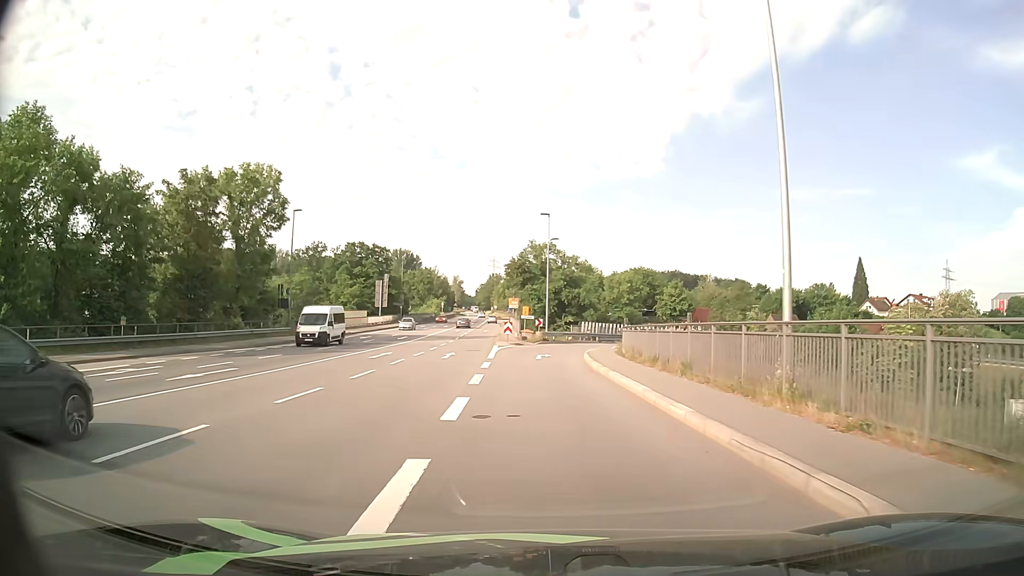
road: primary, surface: asphalt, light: Day
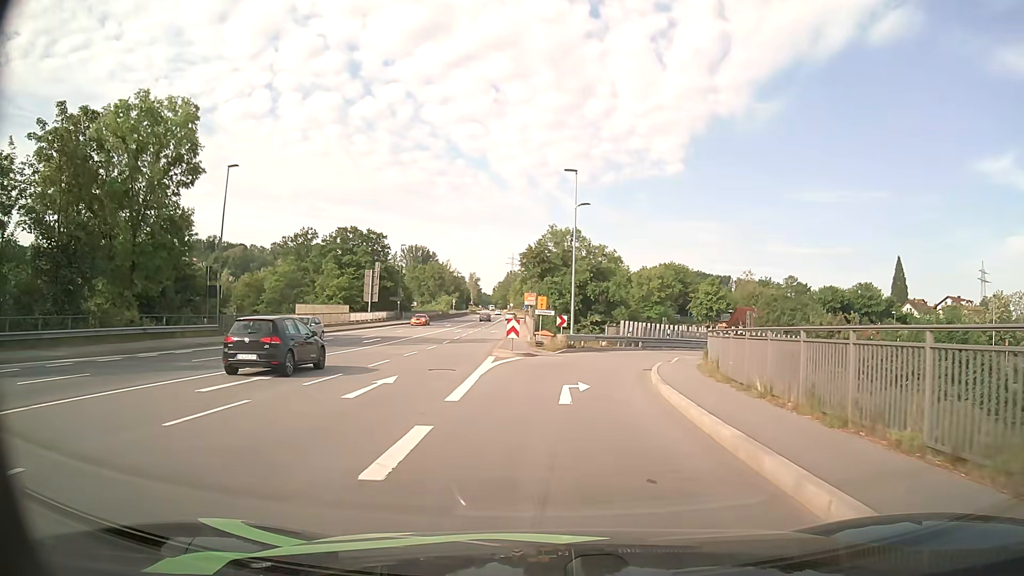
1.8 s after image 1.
(-0.3, +16.0) m; -2°
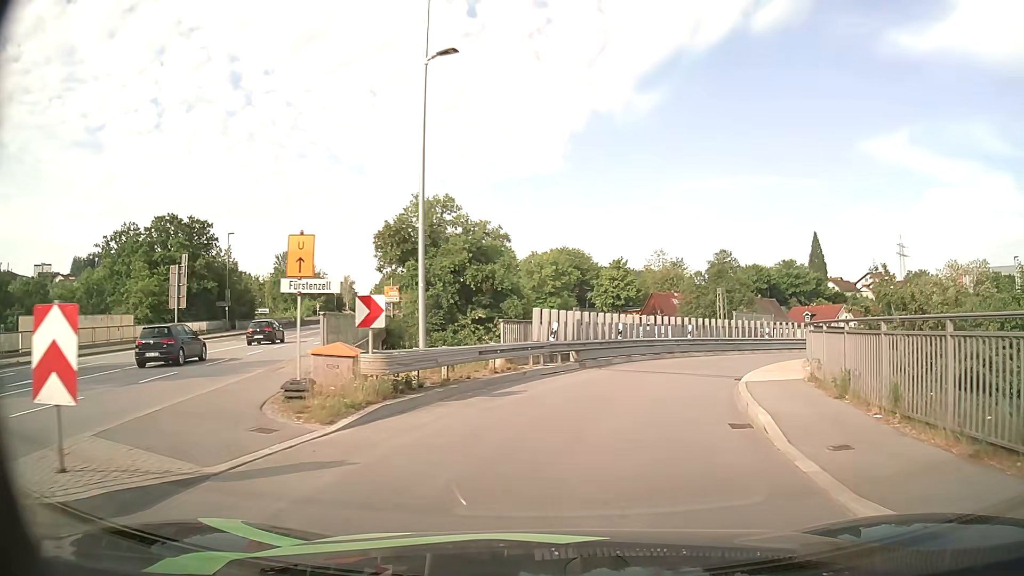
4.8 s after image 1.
(+1.3, +22.4) m; +10°
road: primary_link
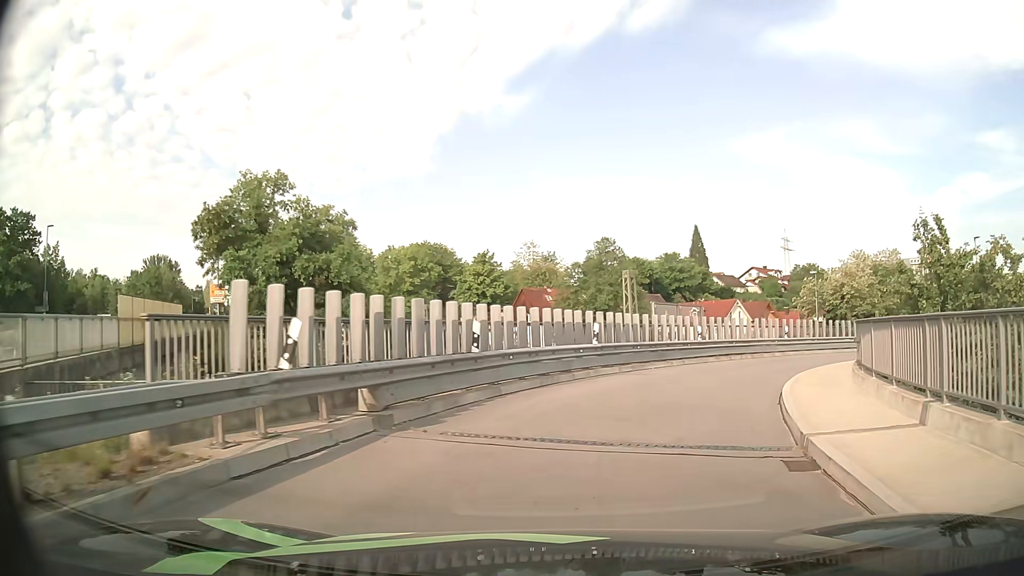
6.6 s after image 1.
(+1.1, +11.9) m; +11°
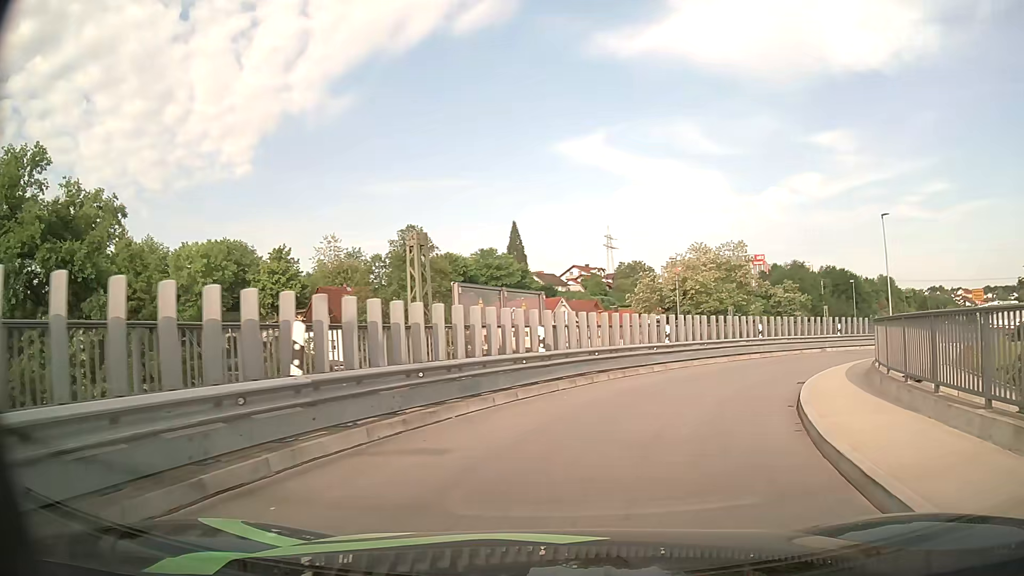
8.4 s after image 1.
(+1.4, +11.2) m; +15°
(+1, +10) (+5, +19) (+11, +27) (+19, +33) (+28, +37) (+38, +39) (+48, +40) (+58, +41) (+68, +40) (+78, +40) m
